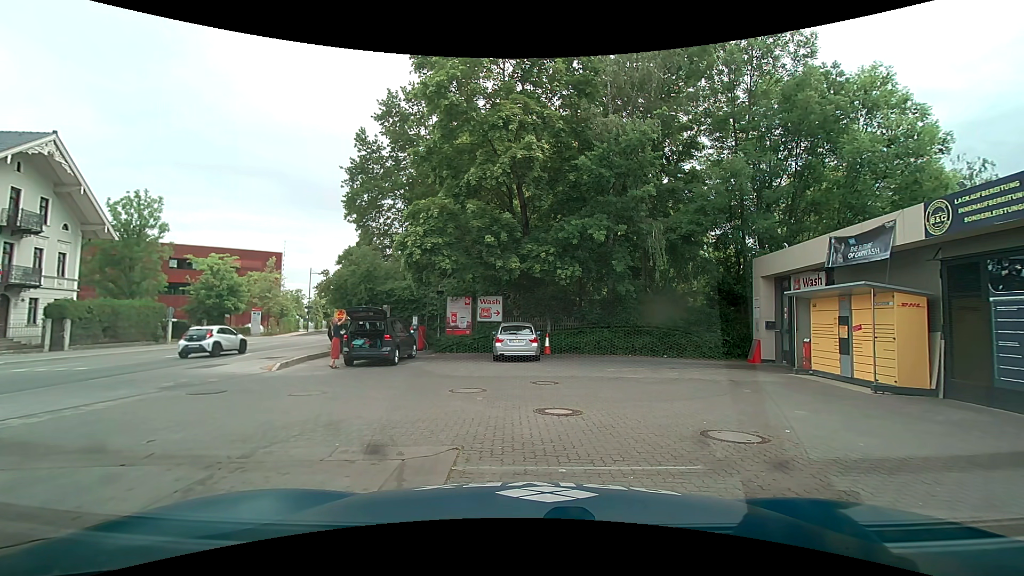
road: secondary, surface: asphalt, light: Day
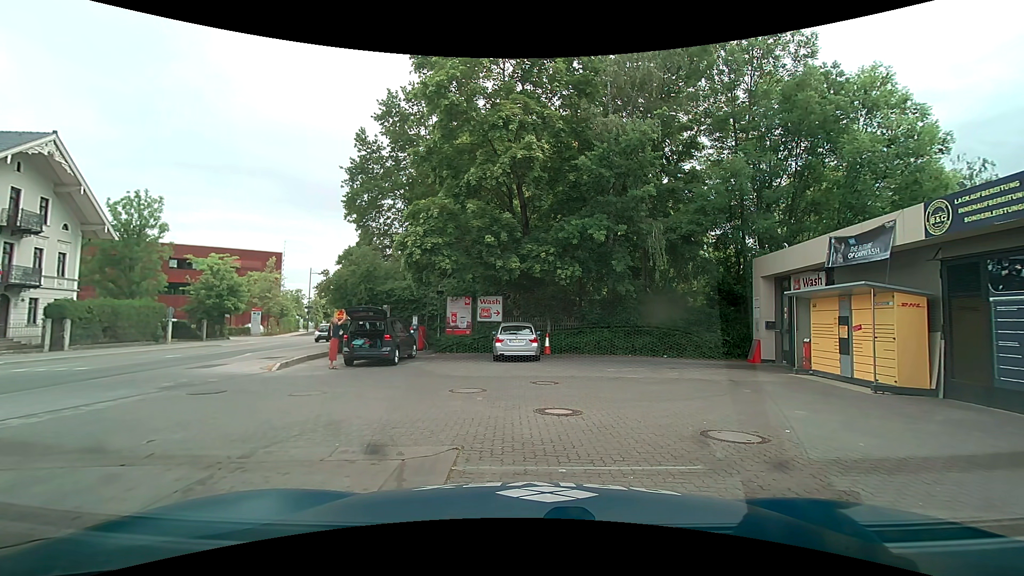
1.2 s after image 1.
(0.0, 0.0) m; 0°
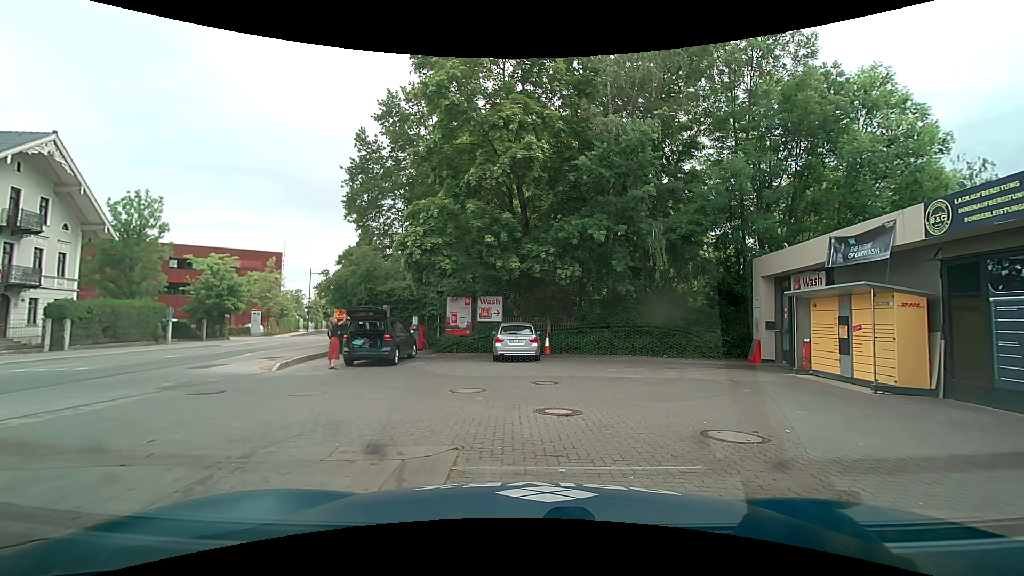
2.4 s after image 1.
(0.0, 0.0) m; 0°
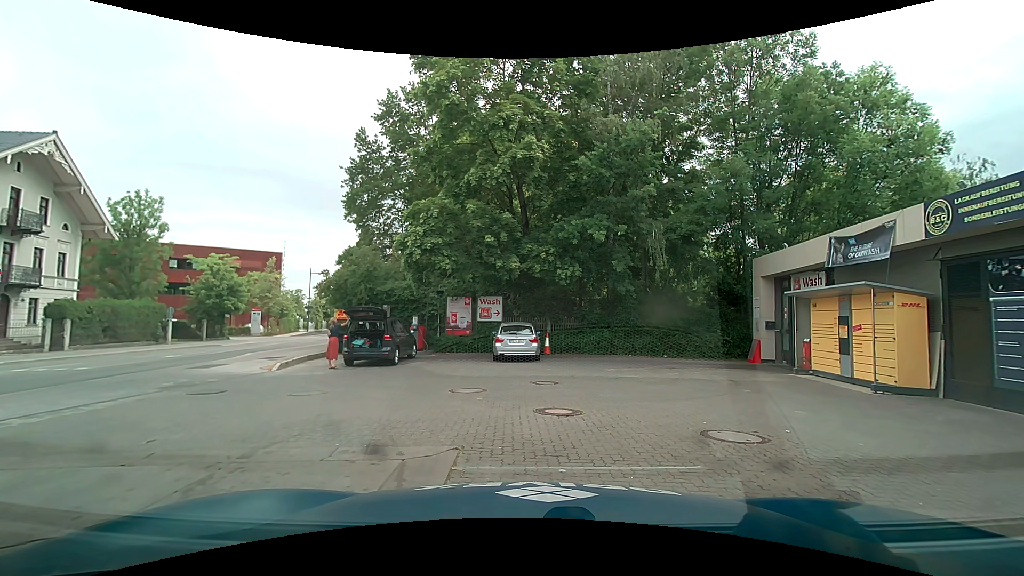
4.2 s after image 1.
(0.0, 0.0) m; 0°
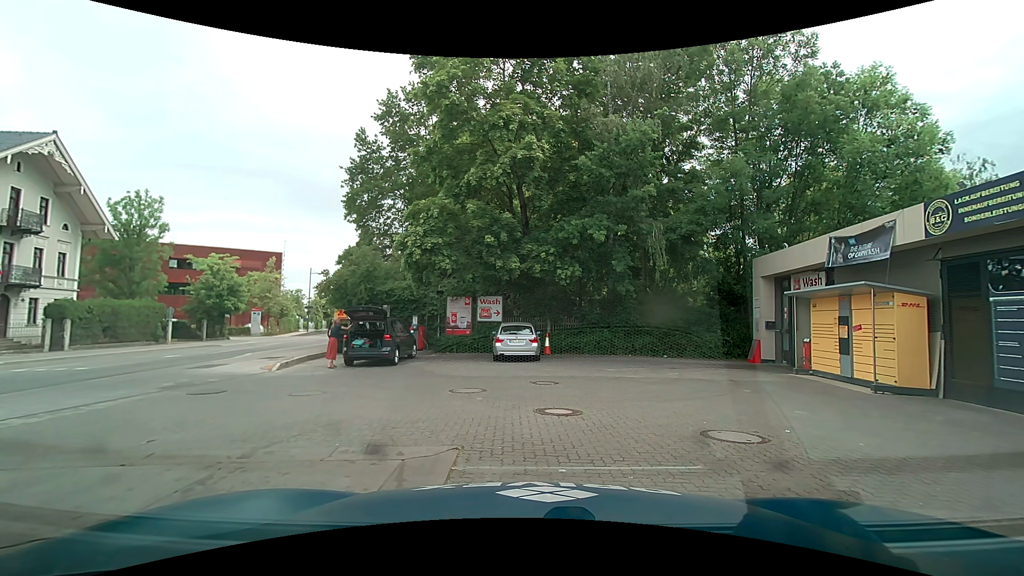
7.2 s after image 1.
(0.0, 0.0) m; 0°
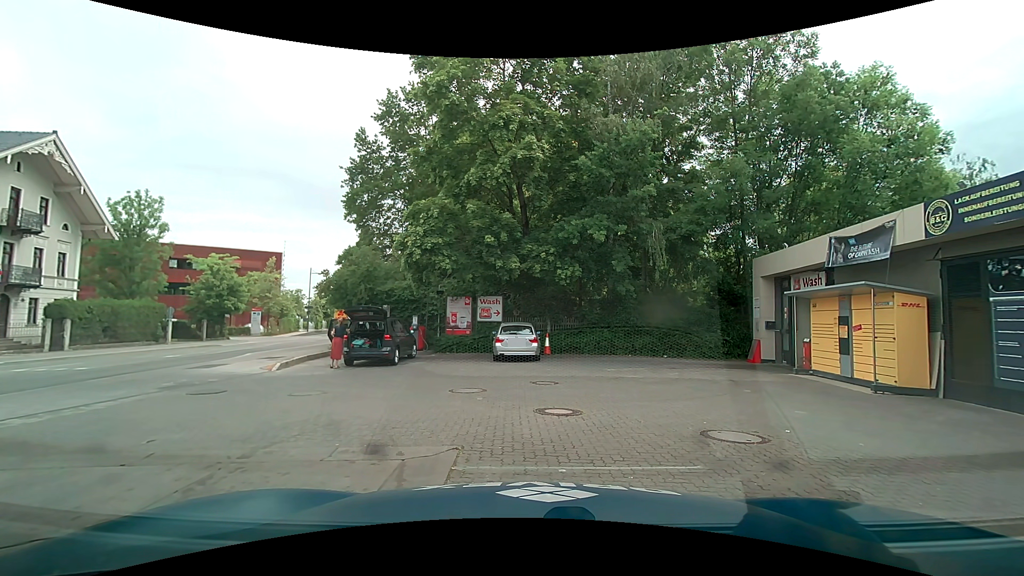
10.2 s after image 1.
(0.0, 0.0) m; 0°
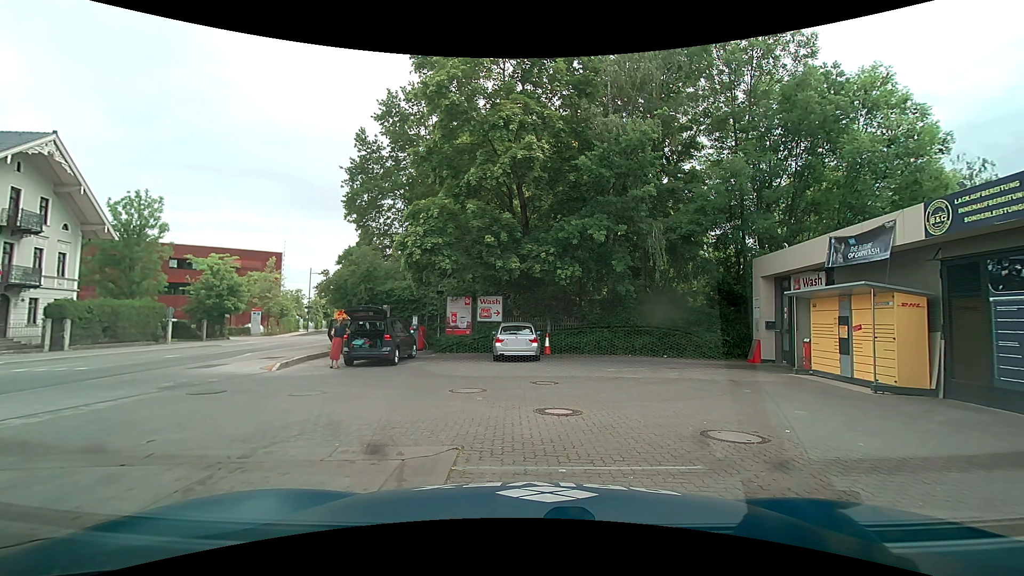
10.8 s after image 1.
(0.0, 0.0) m; 0°
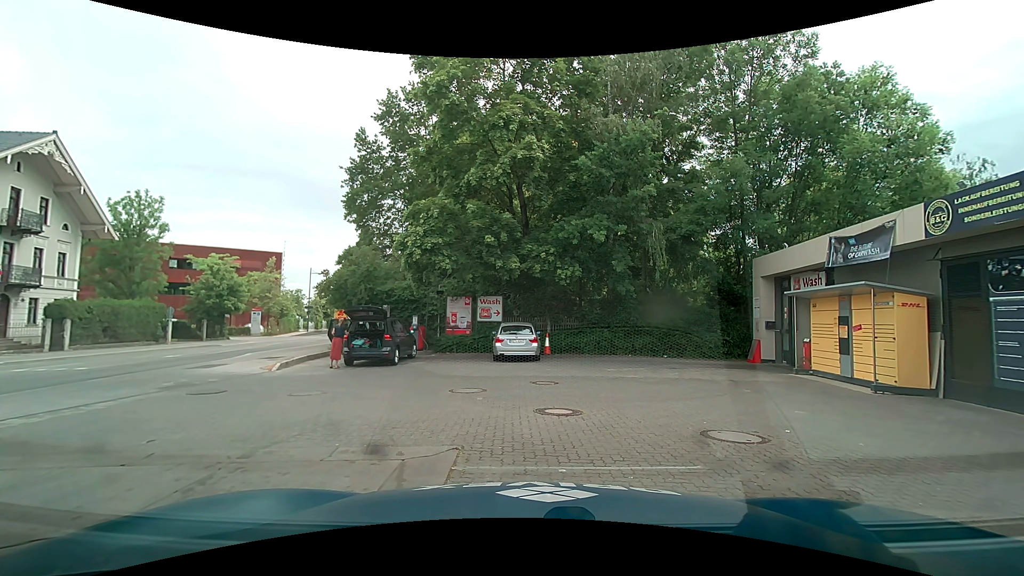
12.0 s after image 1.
(0.0, 0.0) m; 0°
